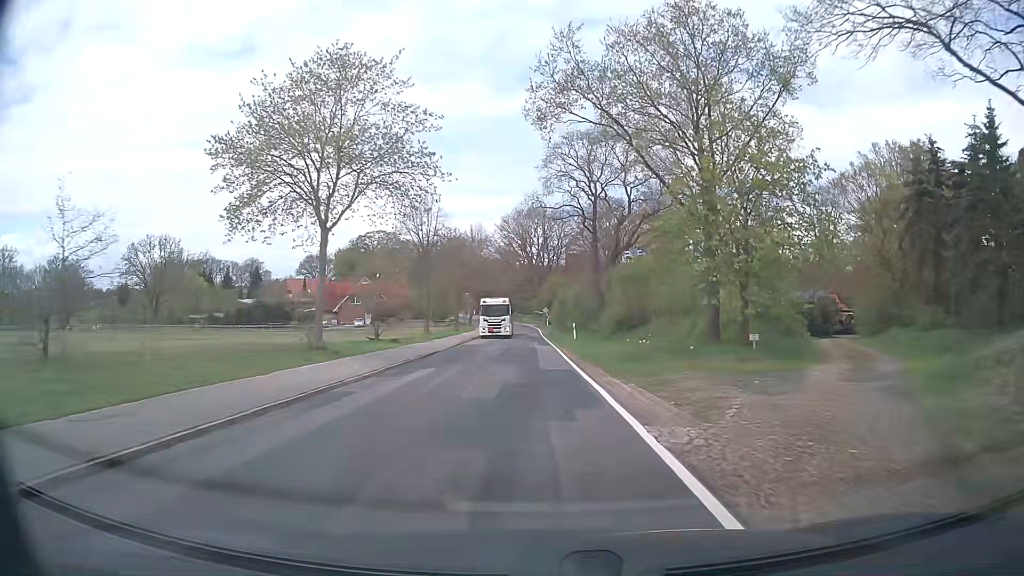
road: secondary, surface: asphalt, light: Day
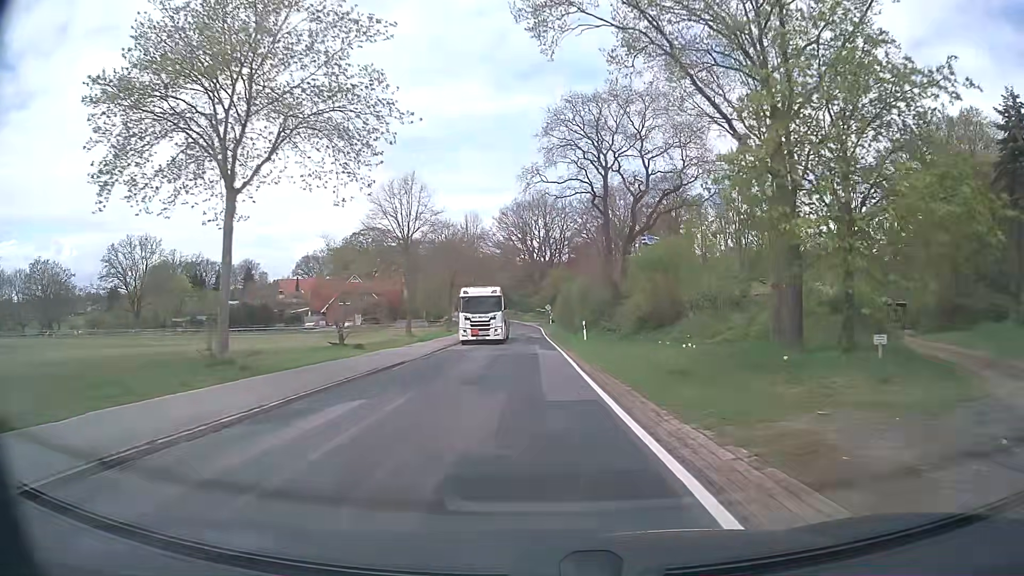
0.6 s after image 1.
(0.0, +8.2) m; 0°
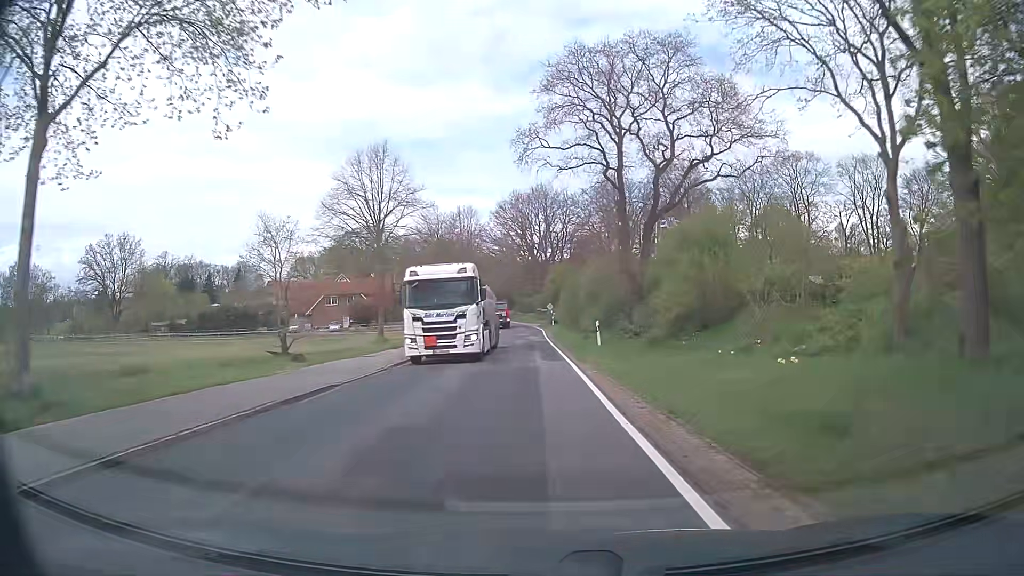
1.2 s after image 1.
(0.0, +8.1) m; 0°
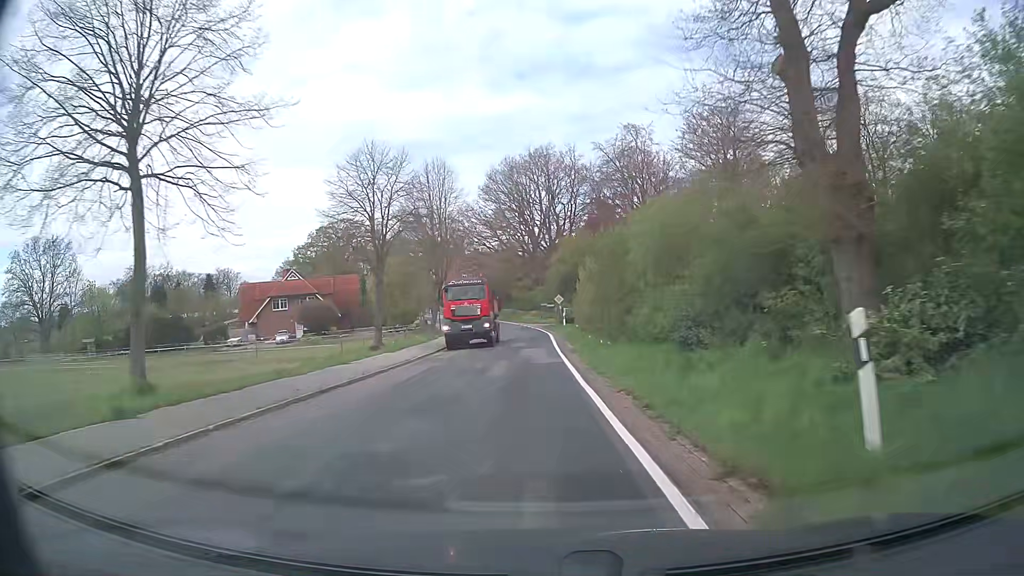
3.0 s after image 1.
(-0.1, +23.8) m; 0°
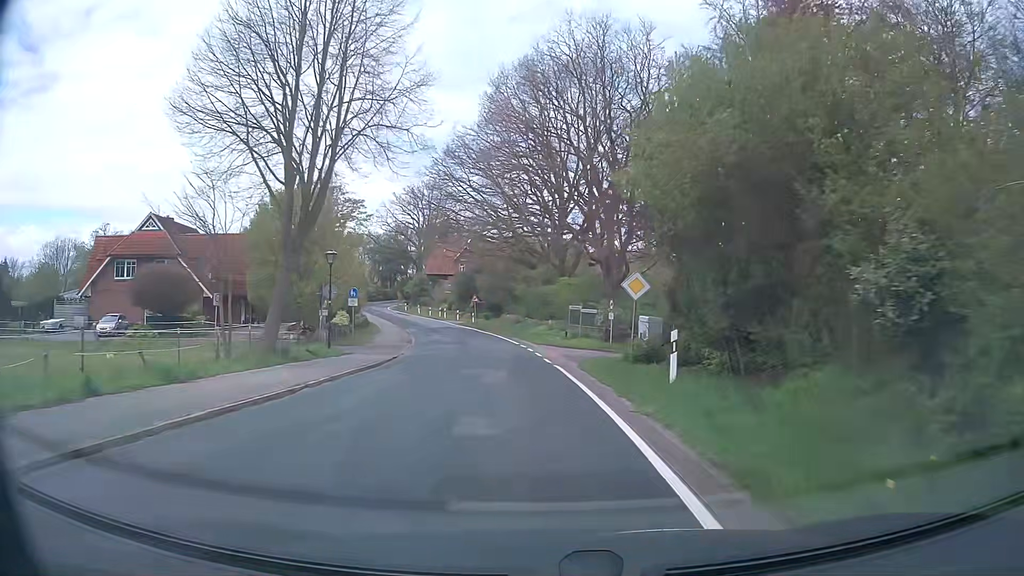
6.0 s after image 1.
(-0.8, +38.5) m; -2°
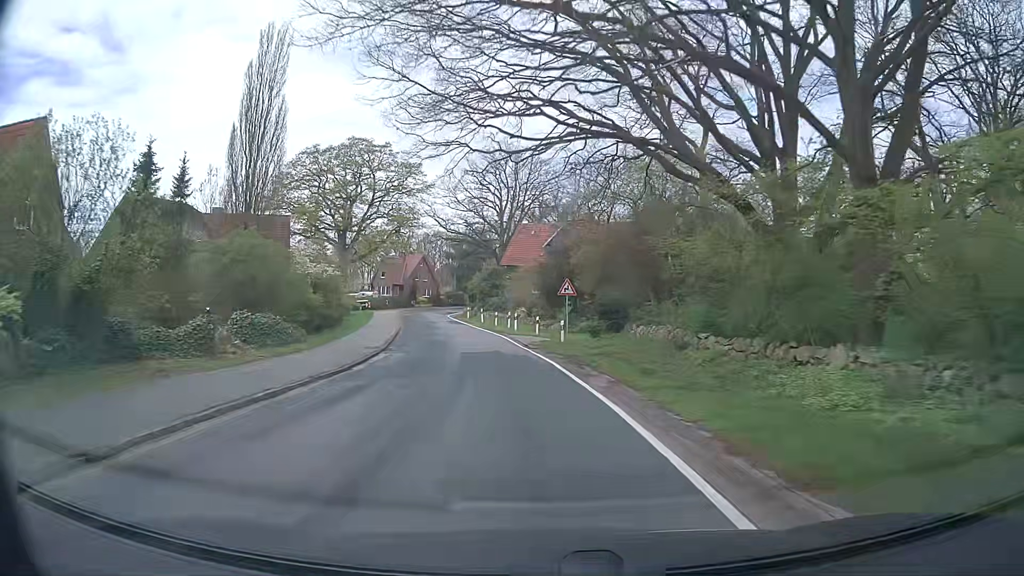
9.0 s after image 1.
(-2.4, +38.2) m; -8°
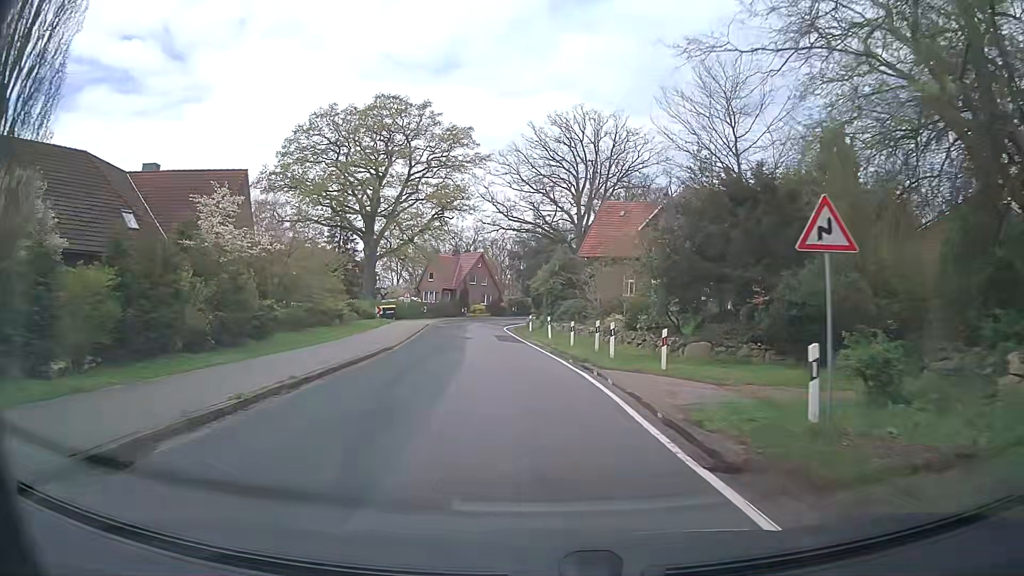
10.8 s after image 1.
(-1.5, +22.6) m; -6°
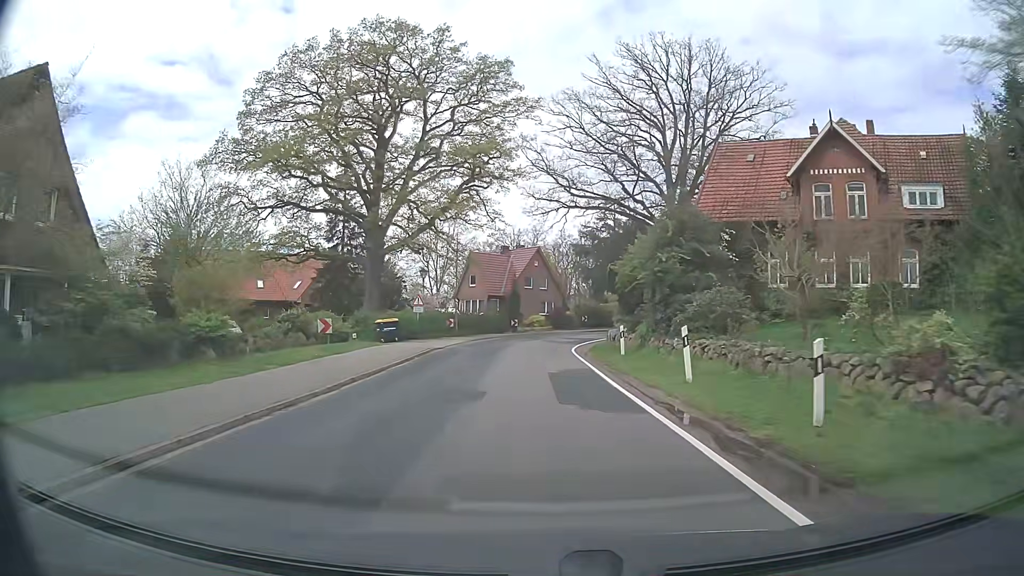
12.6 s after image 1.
(-1.3, +22.5) m; -6°
(0, +10) (0, +20) (0, +30) (+1, +40) (+3, +50) (+7, +59) (+12, +67) (+17, +76) (+23, +85) (+28, +93) m
